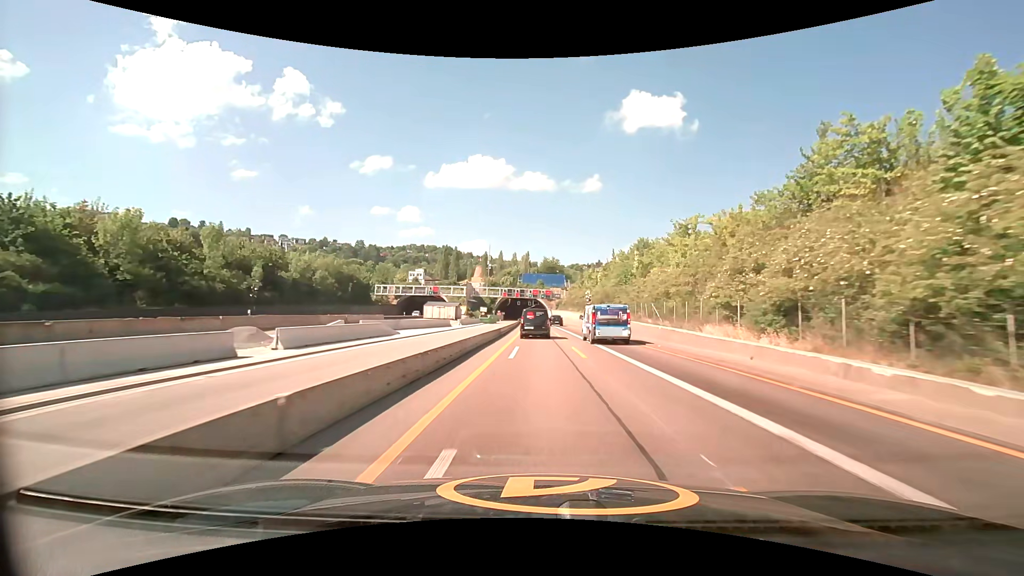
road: motorway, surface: asphalt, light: Day
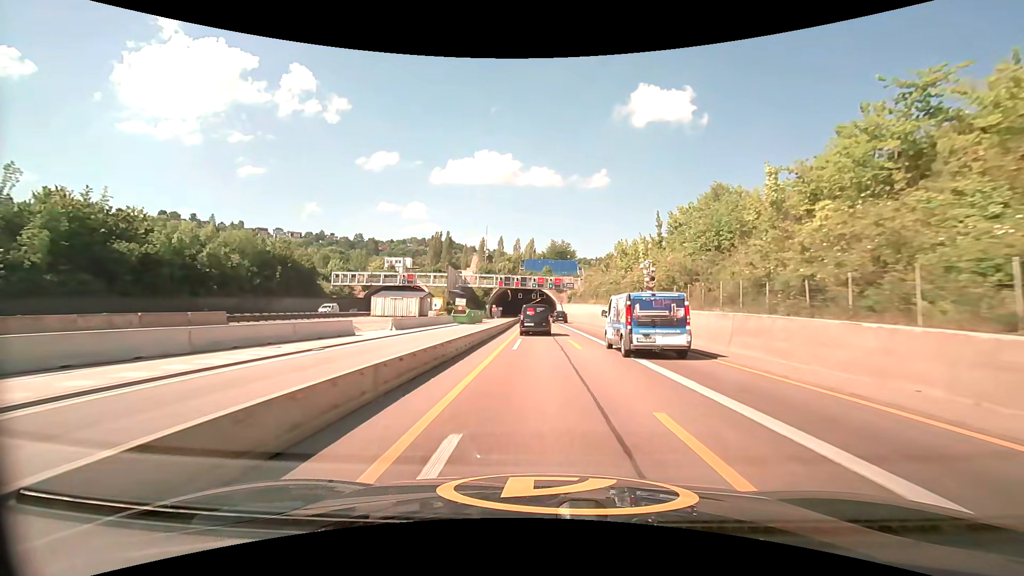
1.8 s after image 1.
(-0.1, +33.4) m; -1°
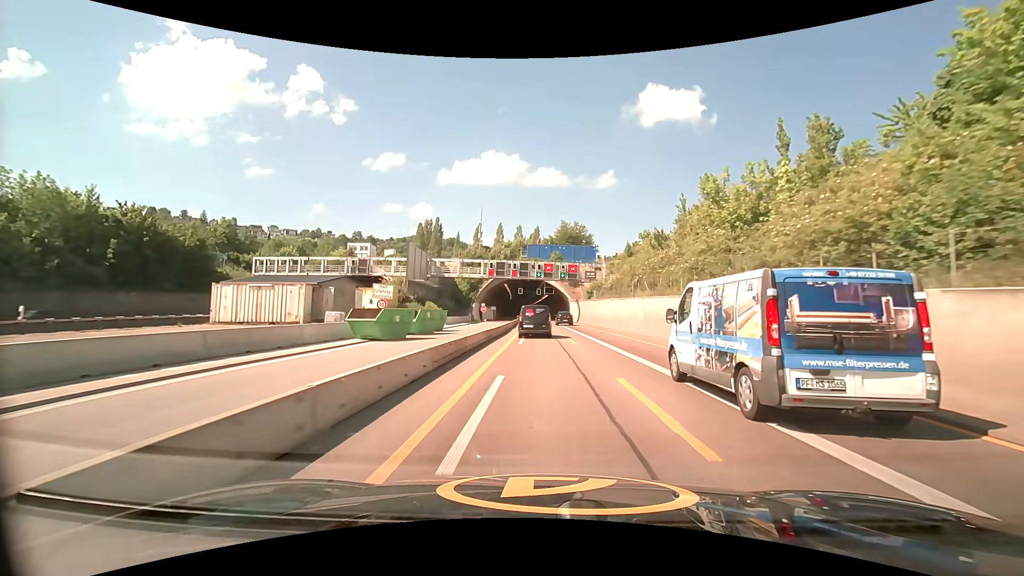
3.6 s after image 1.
(-0.2, +32.3) m; -1°
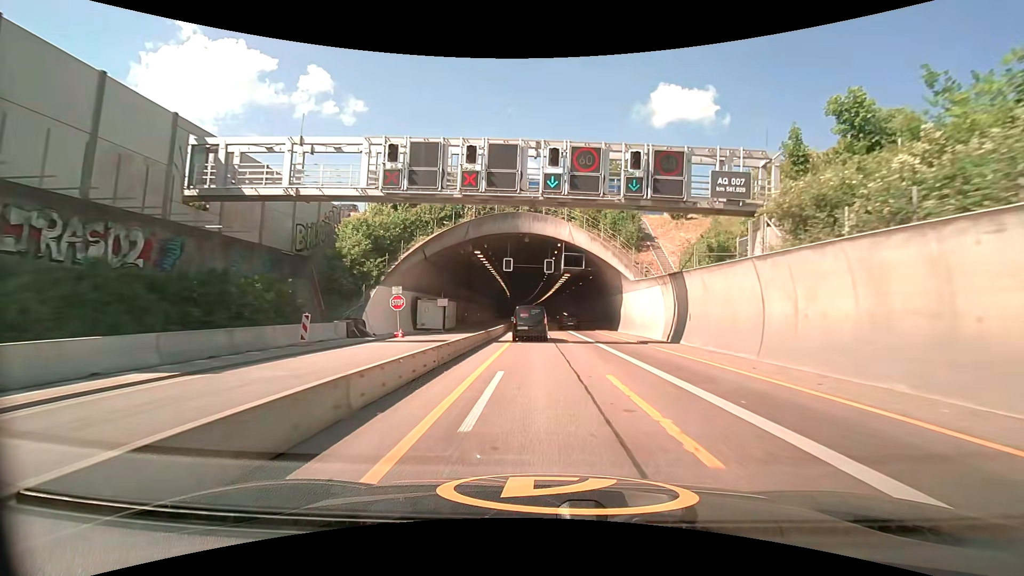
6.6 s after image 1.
(-0.5, +53.0) m; -1°
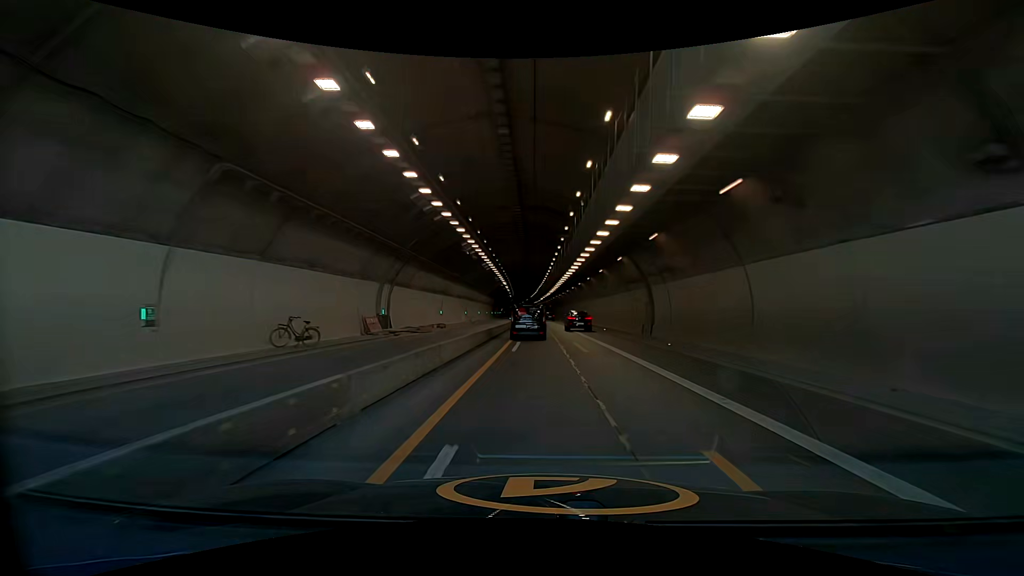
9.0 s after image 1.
(-0.3, +42.4) m; -1°
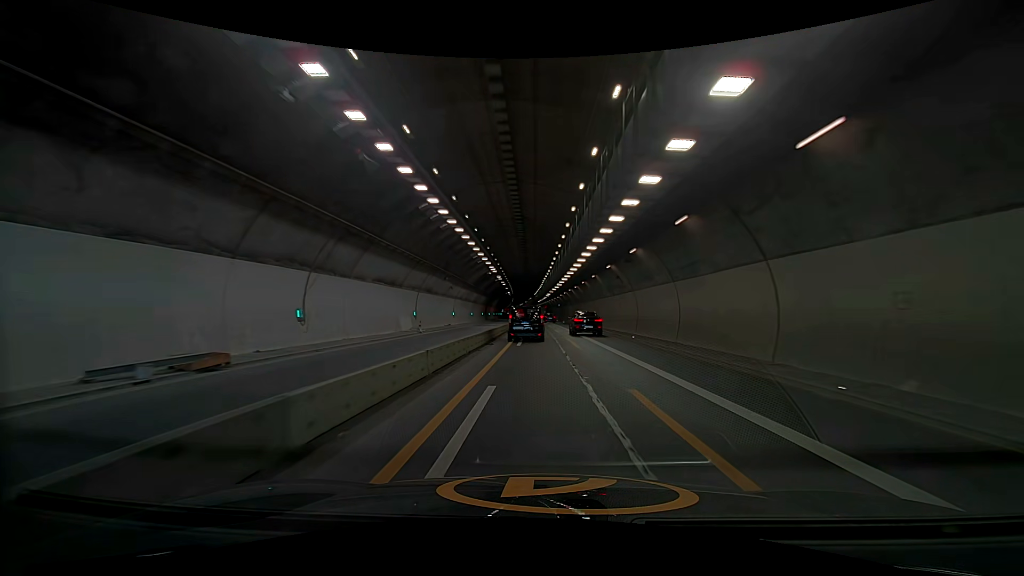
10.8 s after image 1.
(+0.8, +31.8) m; +3°
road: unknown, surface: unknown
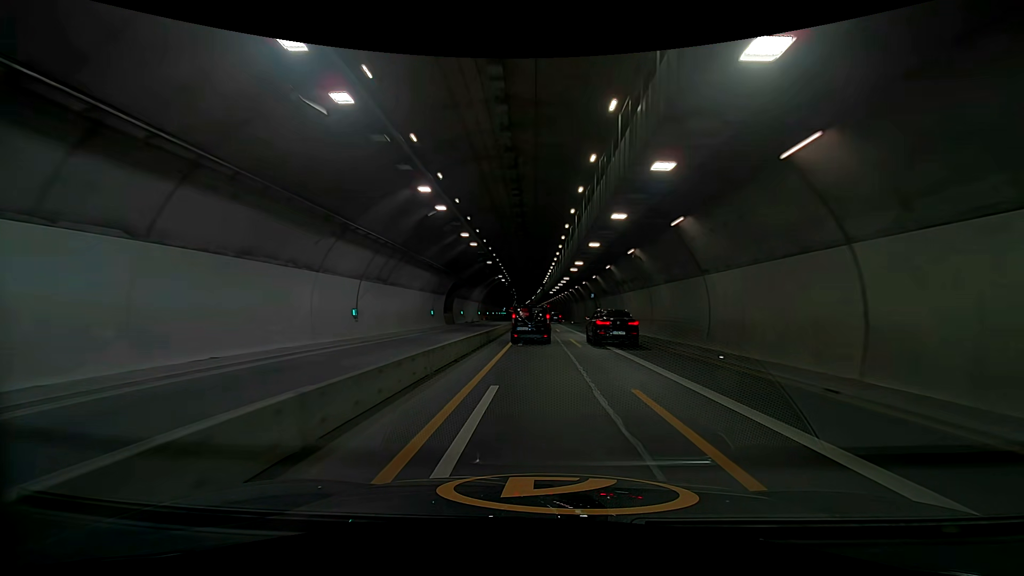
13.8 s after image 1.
(+2.9, +54.0) m; +4°
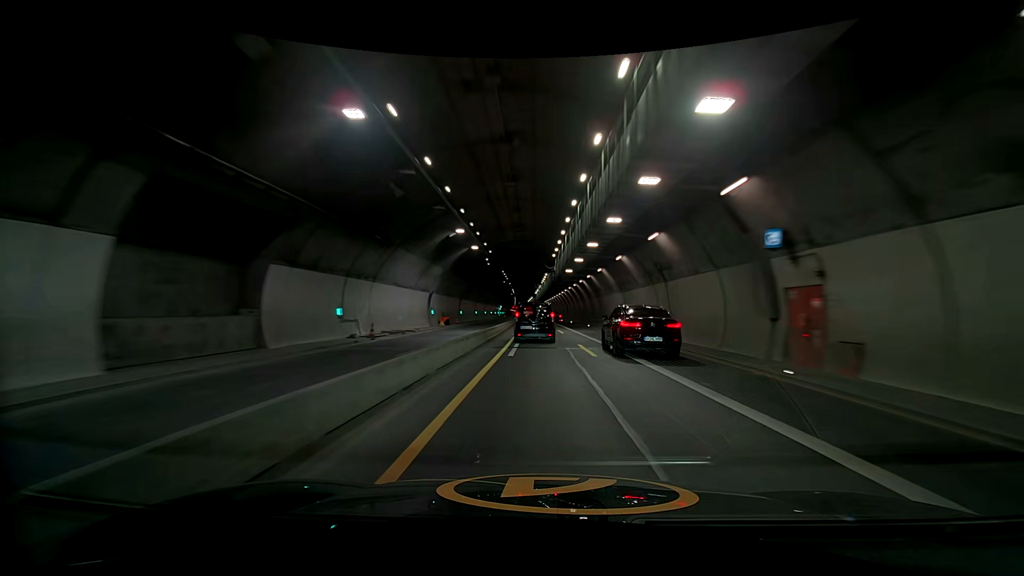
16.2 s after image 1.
(+1.6, +42.1) m; +3°
